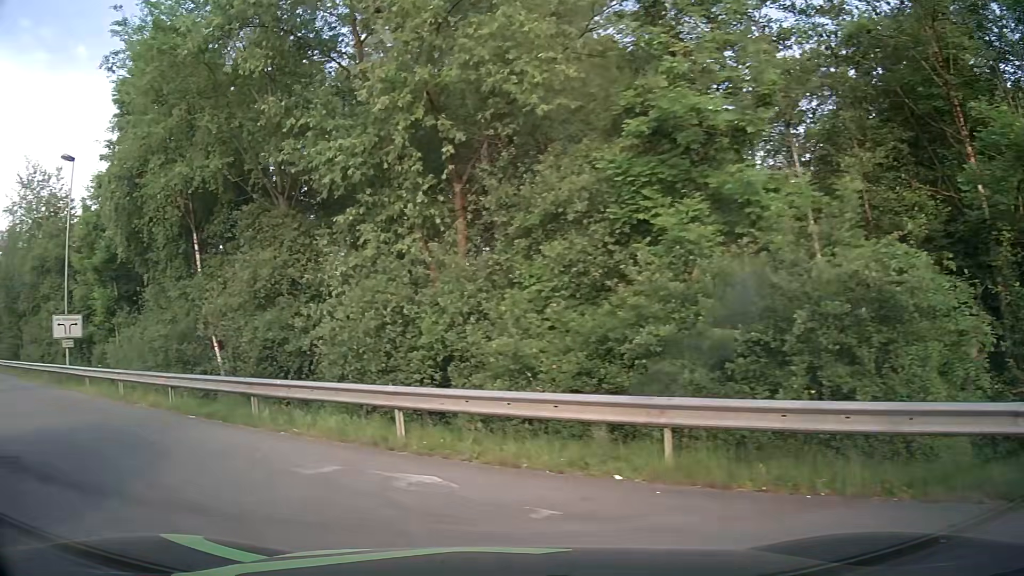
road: service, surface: asphalt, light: Day
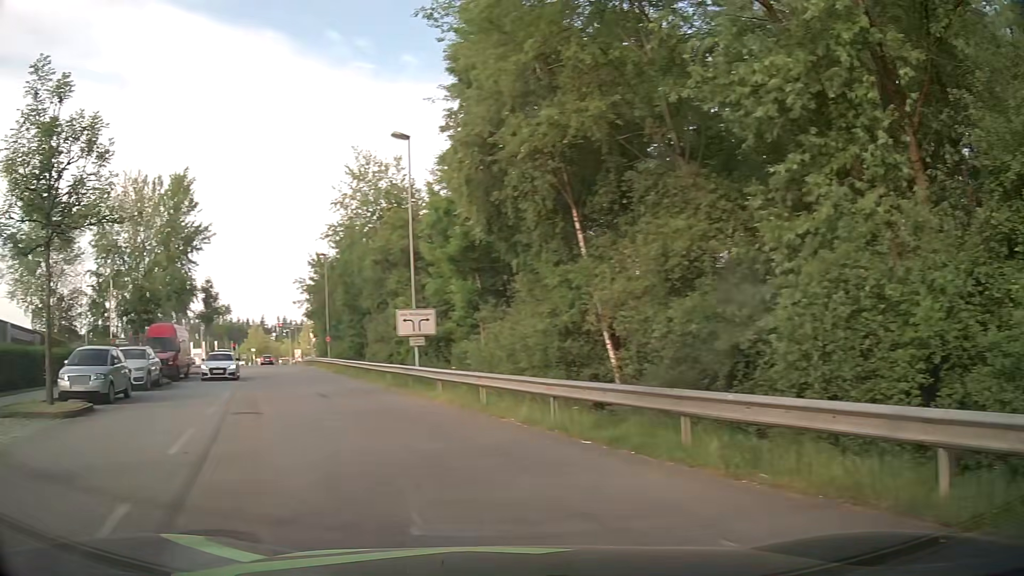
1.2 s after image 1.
(-1.4, +4.1) m; -34°
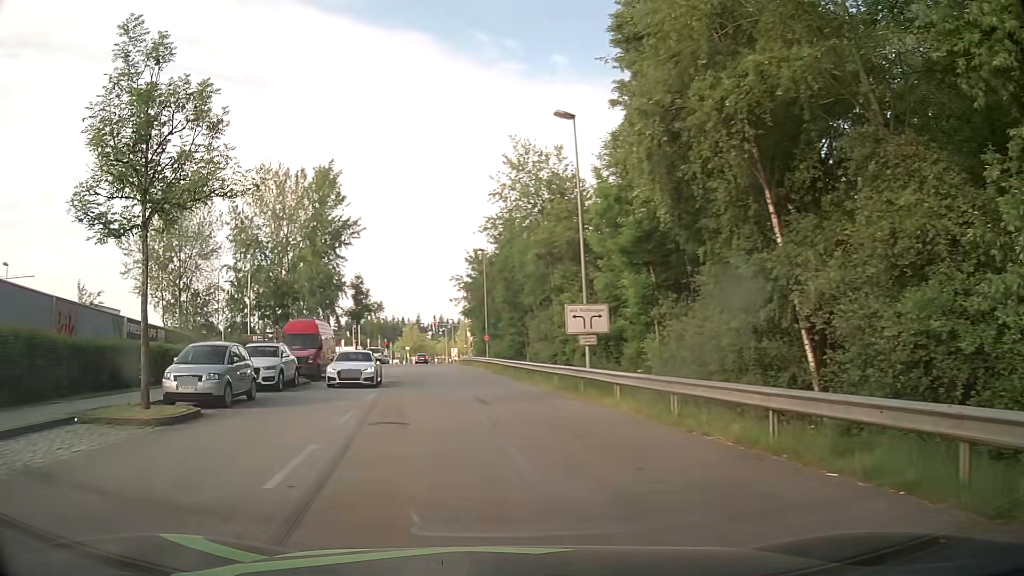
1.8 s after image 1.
(-0.4, +2.7) m; -12°
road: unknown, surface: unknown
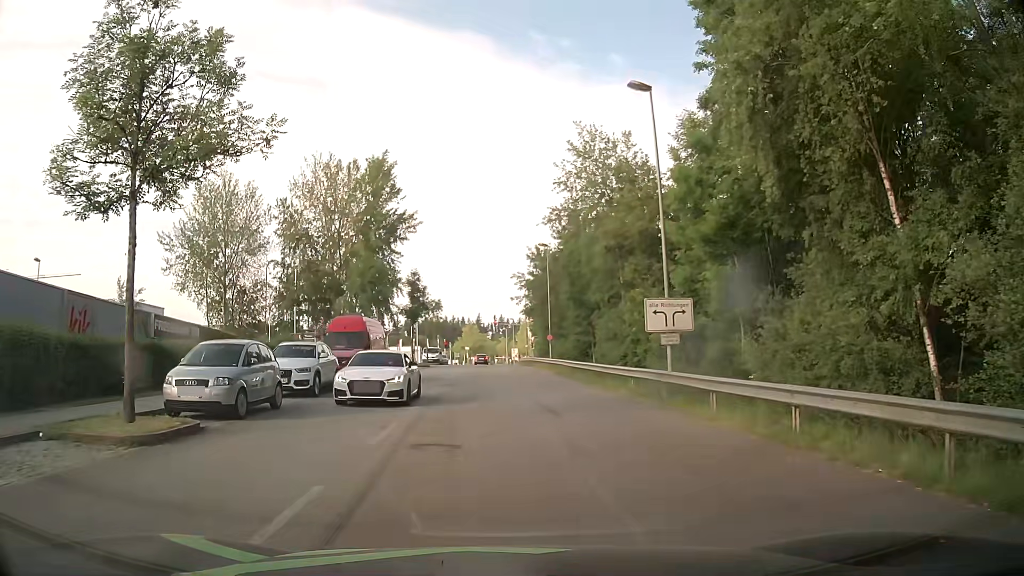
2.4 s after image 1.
(-0.2, +3.0) m; -4°
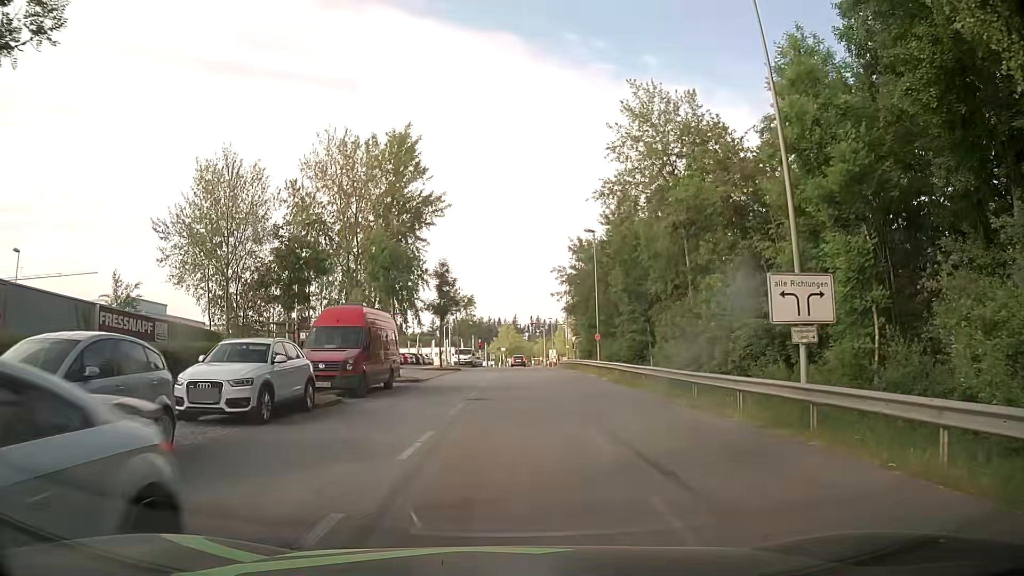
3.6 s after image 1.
(-0.4, +7.3) m; -5°
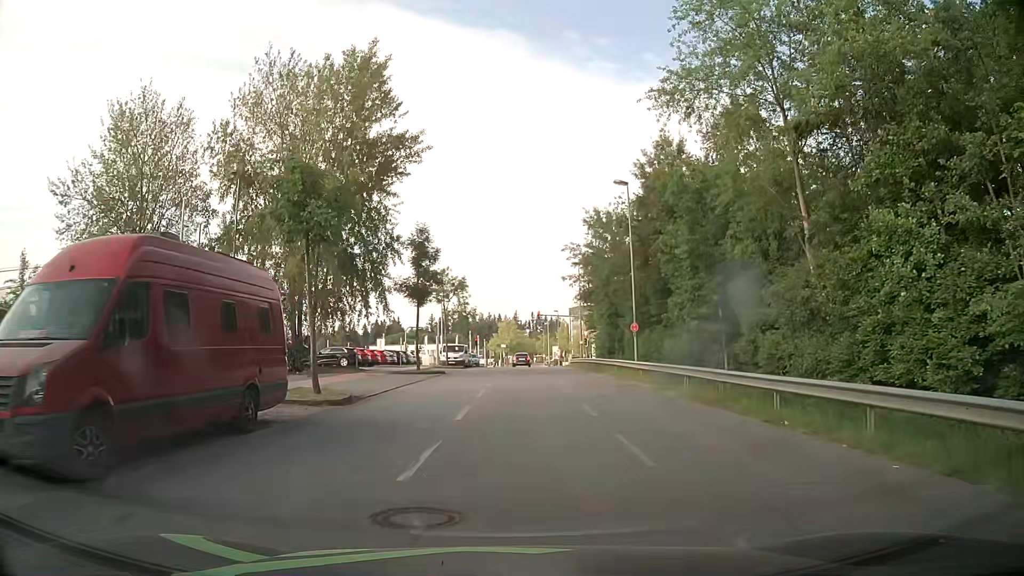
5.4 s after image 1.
(+0.1, +13.9) m; +1°
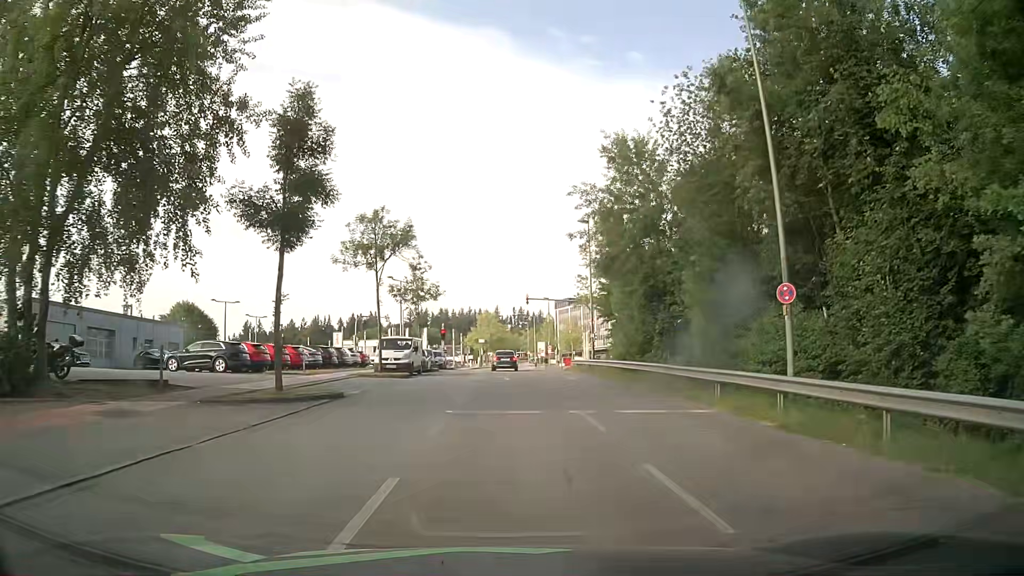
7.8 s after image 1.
(+0.2, +21.0) m; +1°
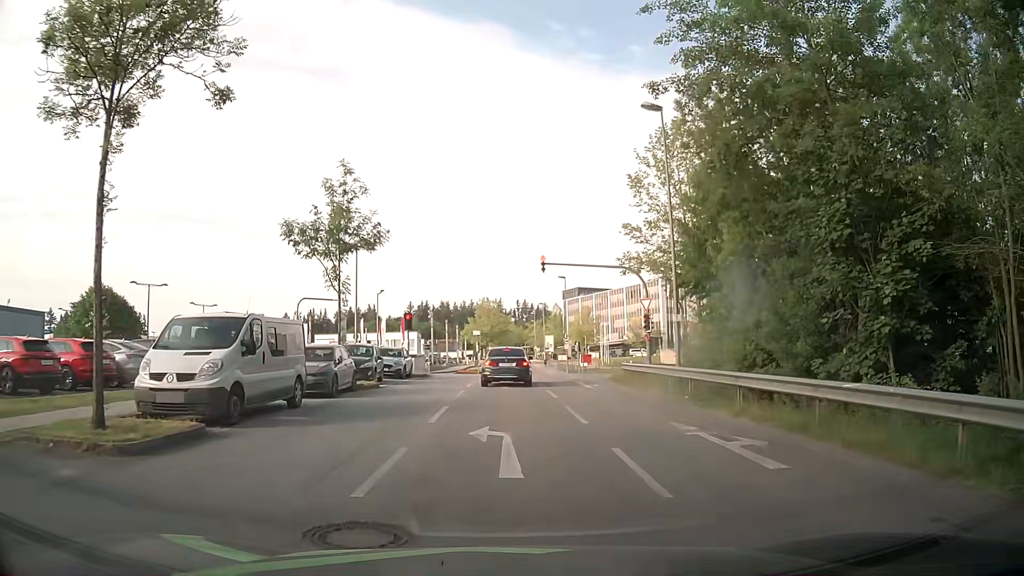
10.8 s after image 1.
(+0.1, +21.7) m; 0°
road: residential
(0, +10) (0, +20) (0, +30) (-1, +40) (-2, +50) (-6, +59) (-13, +66) (-22, +71) (-31, +76) (-40, +80) m
